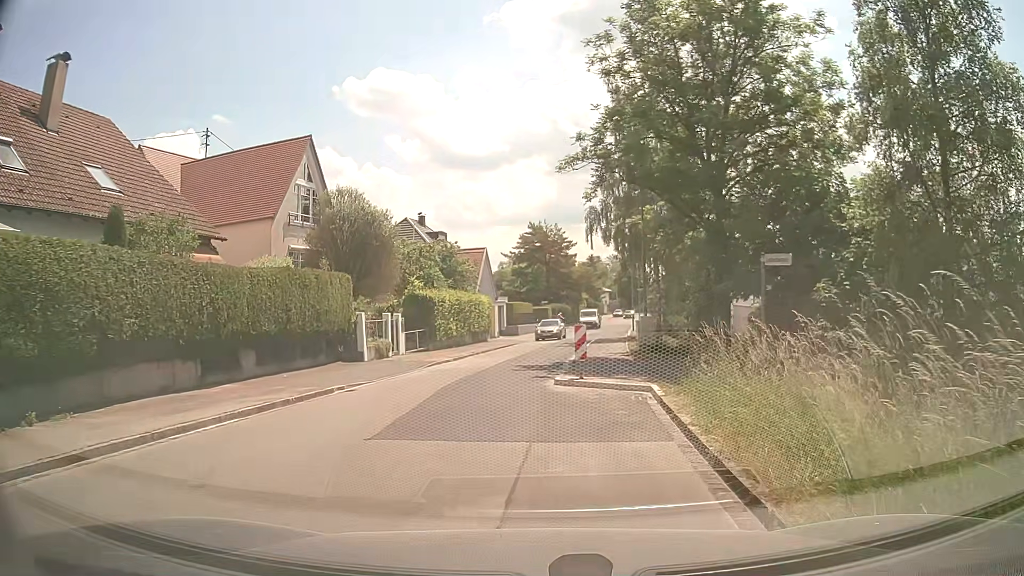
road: residential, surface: asphalt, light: Day
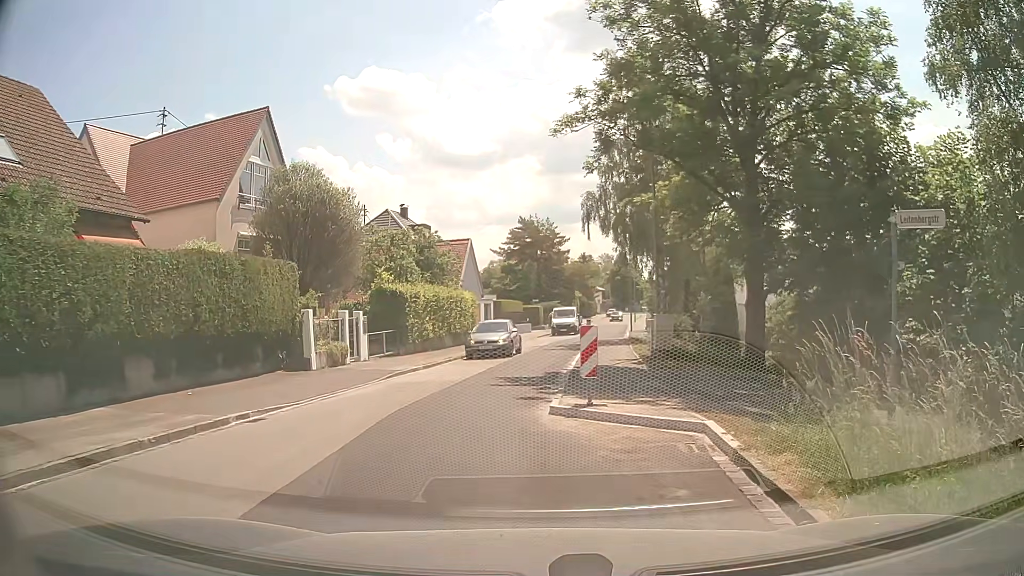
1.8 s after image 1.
(0.0, +4.6) m; +3°
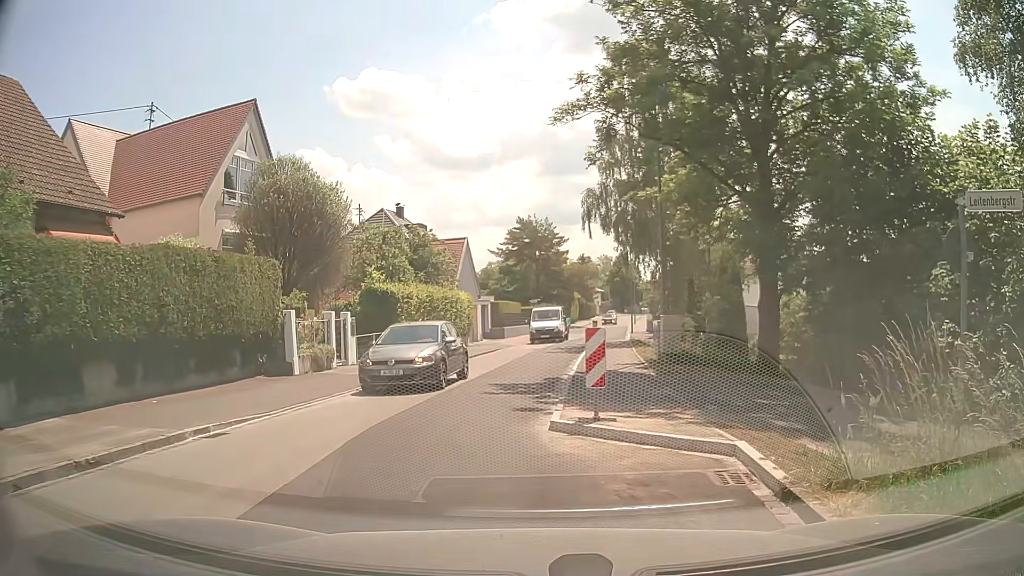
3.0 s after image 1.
(0.0, +1.3) m; -1°
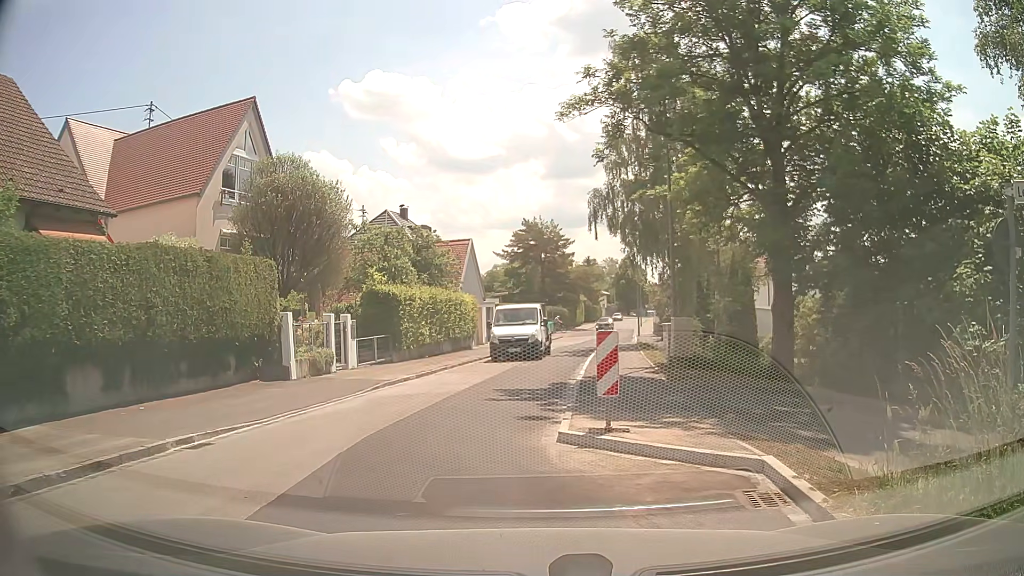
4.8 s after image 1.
(0.0, +0.7) m; 0°
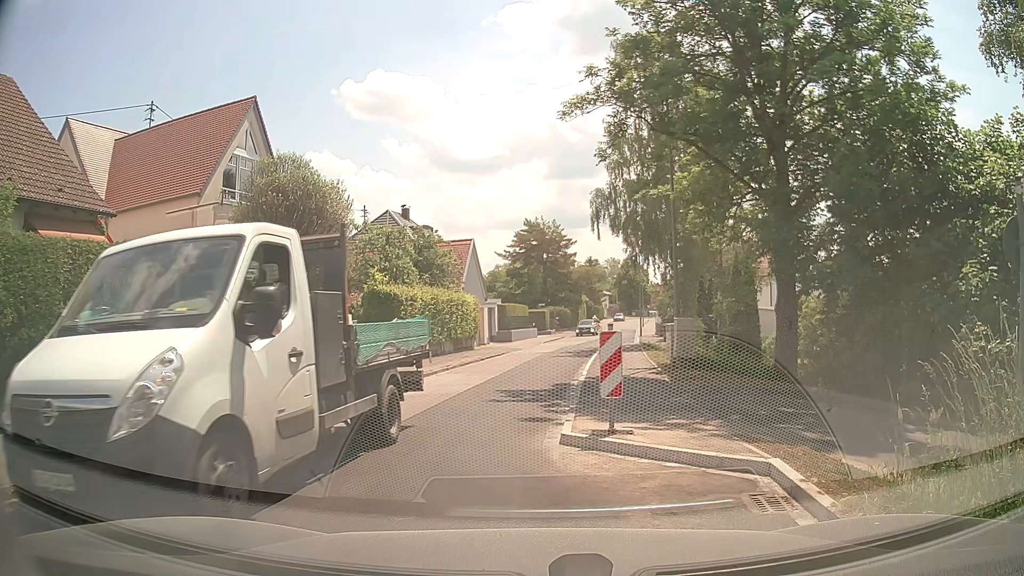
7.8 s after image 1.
(0.0, +0.2) m; 0°
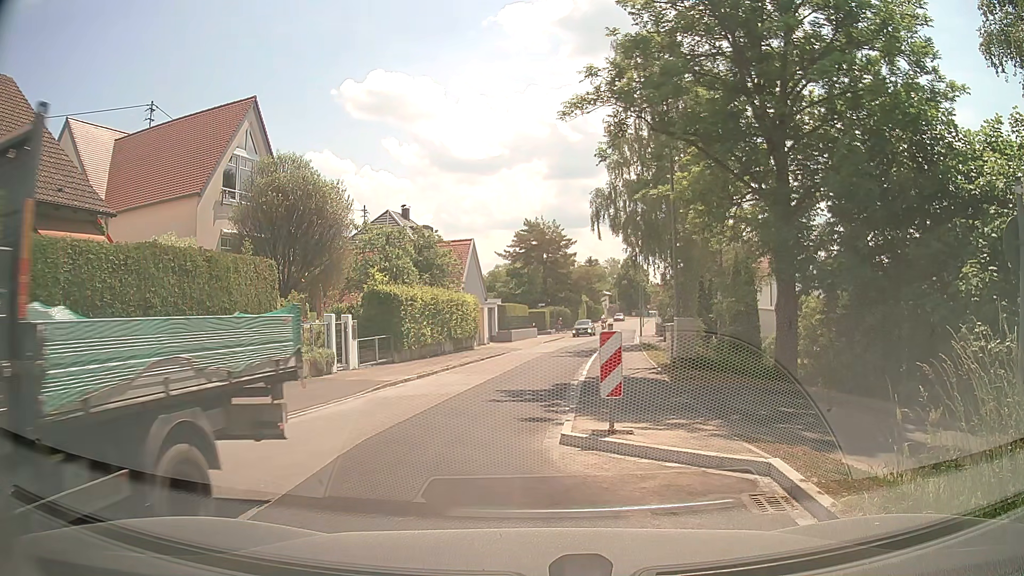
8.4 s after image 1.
(0.0, 0.0) m; 0°
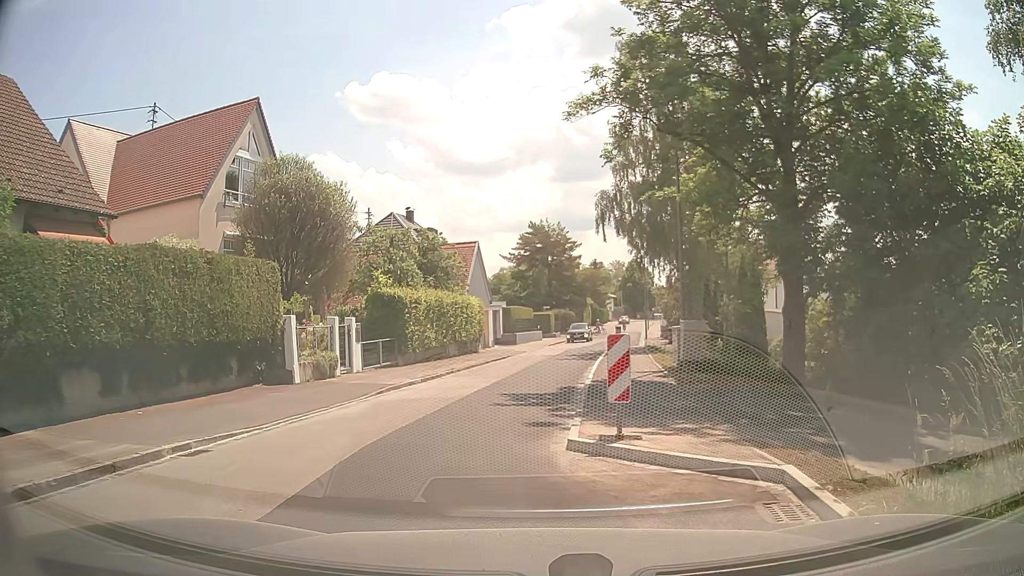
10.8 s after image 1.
(0.0, +0.2) m; 0°
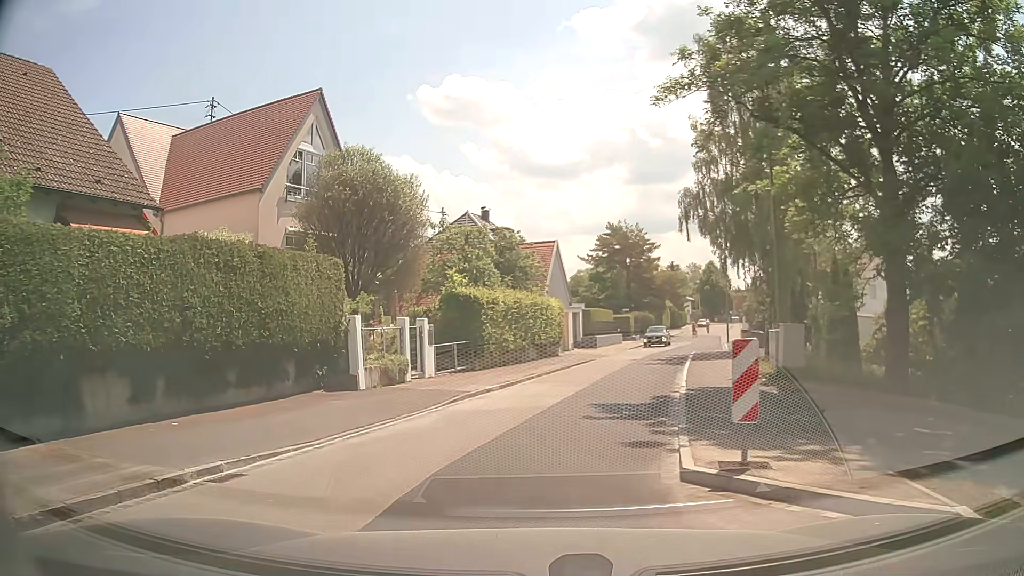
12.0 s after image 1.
(-0.1, +1.6) m; -8°
(-1, +10) (+1, +20) (+4, +30) (+7, +39) (+10, +48) (+13, +58) (+16, +68) (+18, +77) (+21, +87) (+24, +96) m
